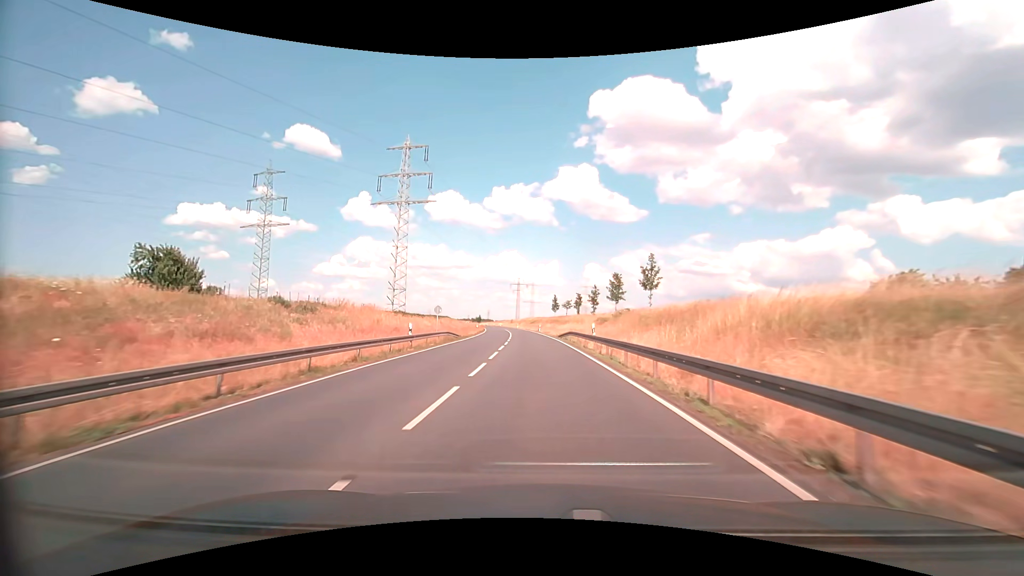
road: primary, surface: asphalt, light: Day
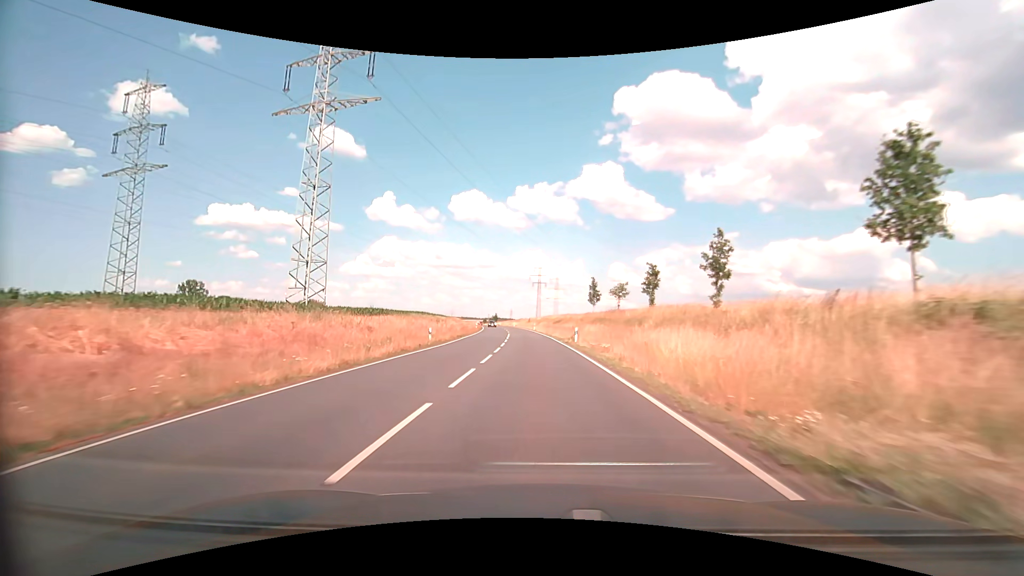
(-1.0, +44.8) m; -3°
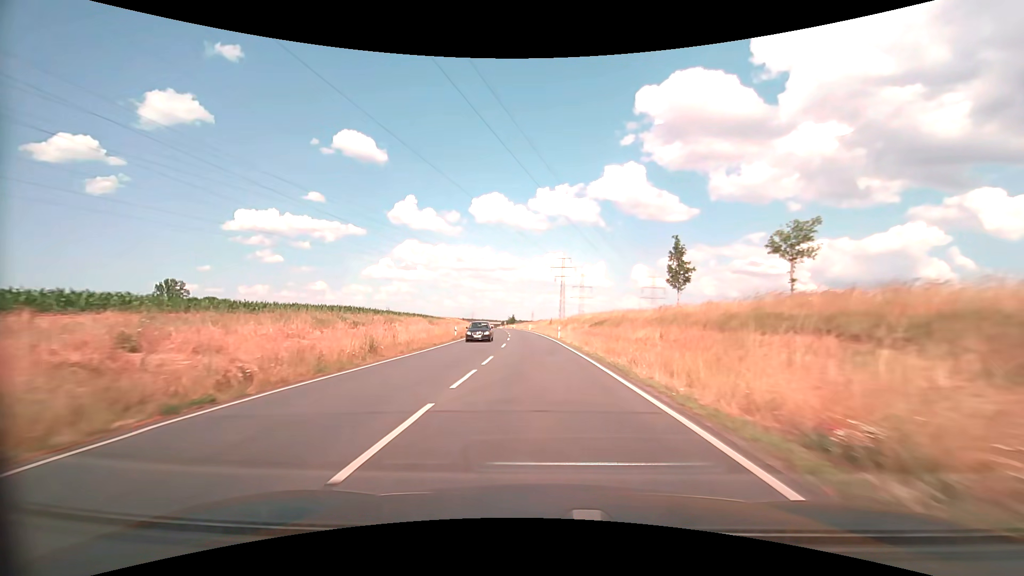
(-0.9, +36.5) m; -2°
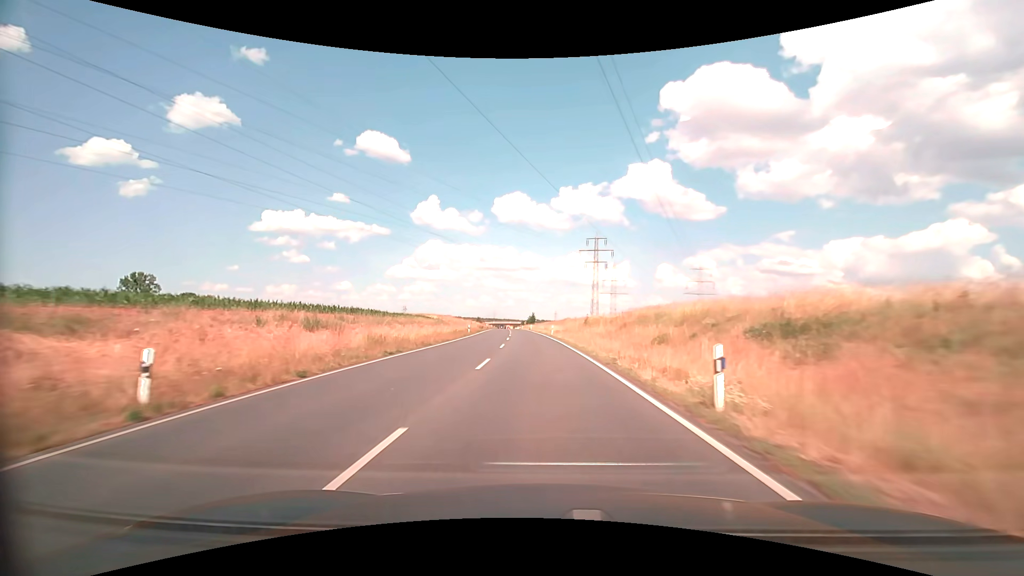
(-1.0, +38.4) m; -3°
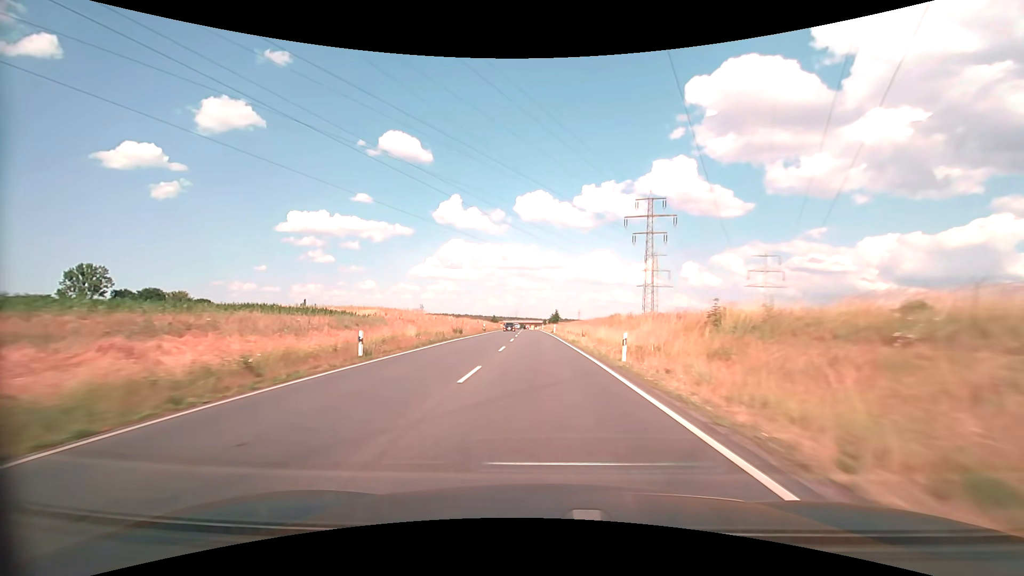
(-1.0, +39.9) m; -3°
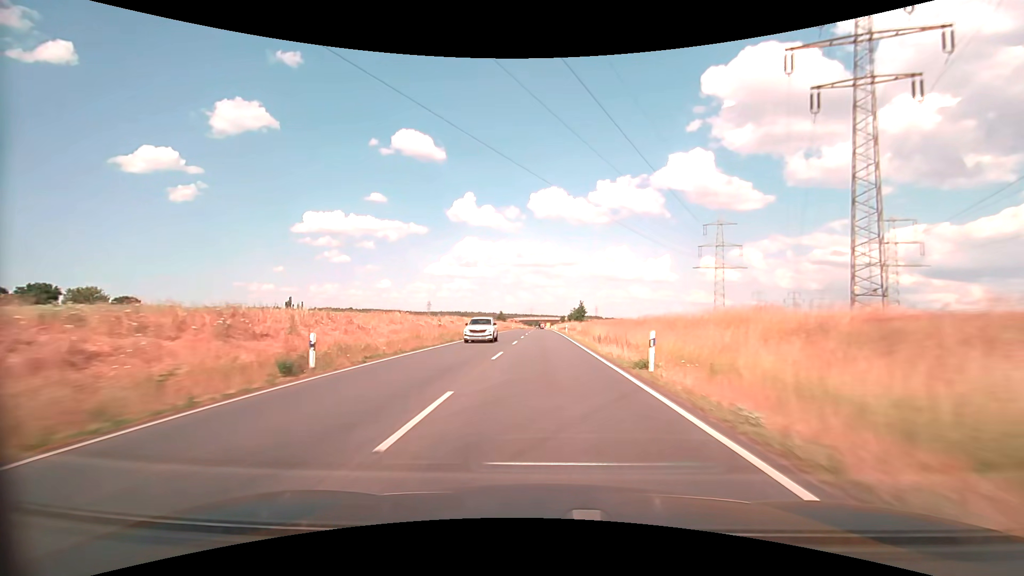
(-1.0, +53.9) m; -2°
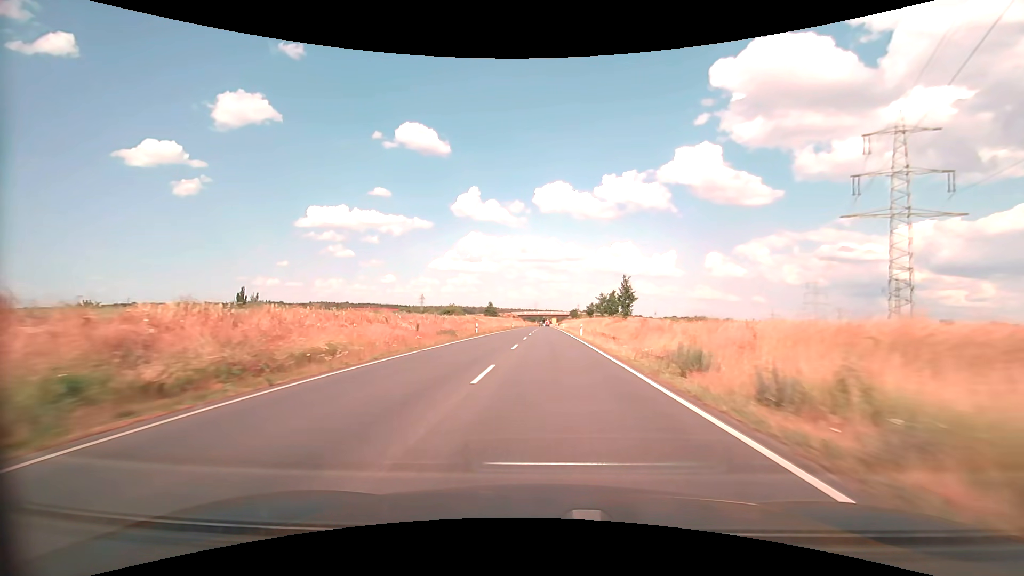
(-0.4, +66.9) m; -1°
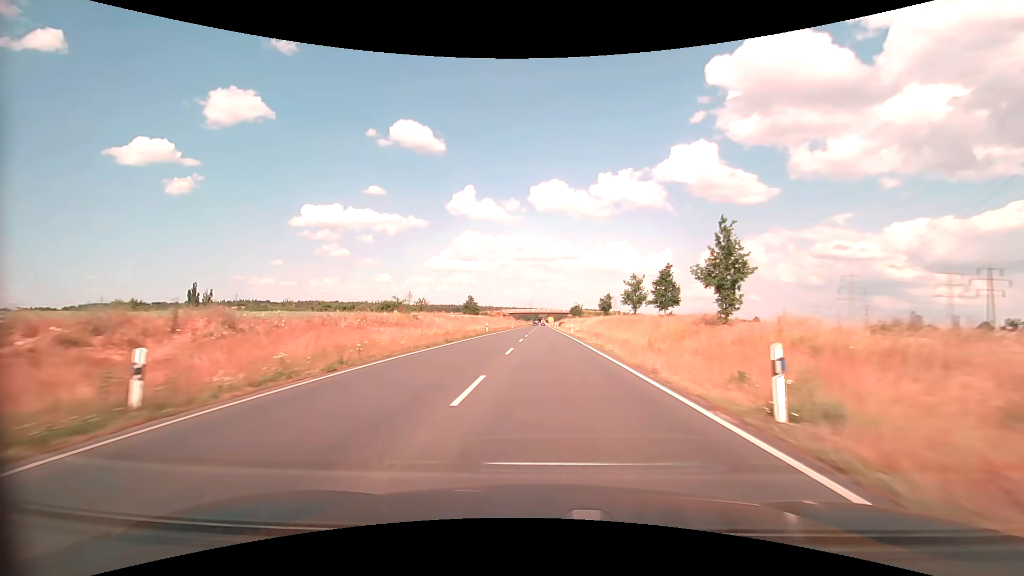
(+0.1, +38.9) m; 0°
(0, +10) (0, +20) (0, +30) (0, +40) (0, +50) (0, +60) (0, +70) (0, +80) (0, +90) (0, +100) m
